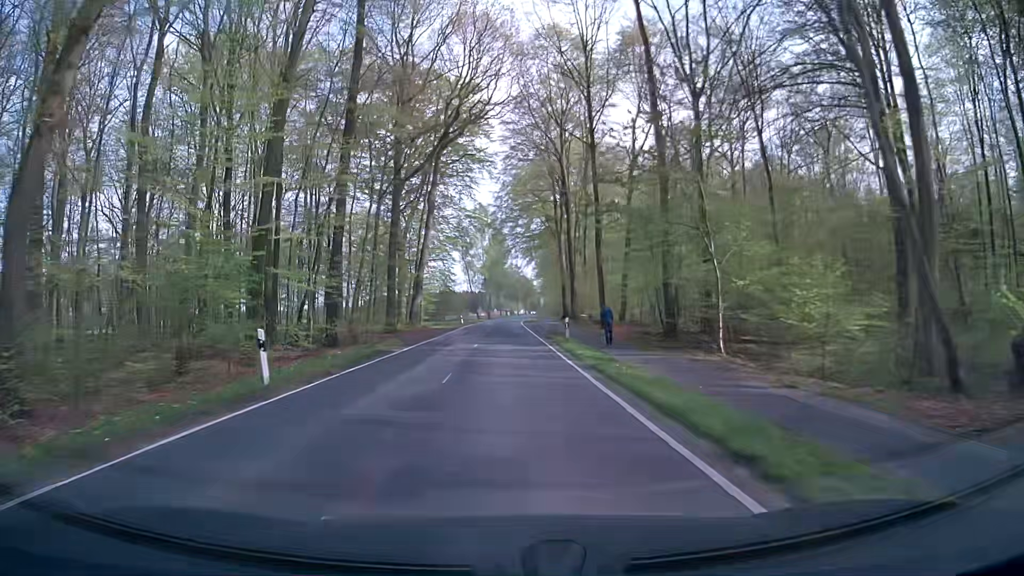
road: secondary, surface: asphalt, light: Day
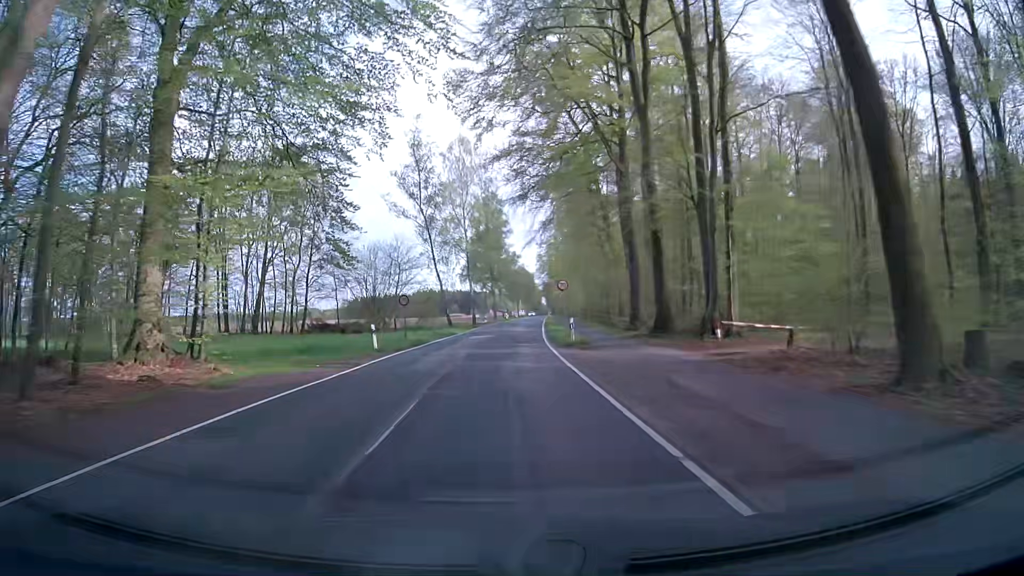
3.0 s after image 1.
(-0.1, +52.6) m; -1°
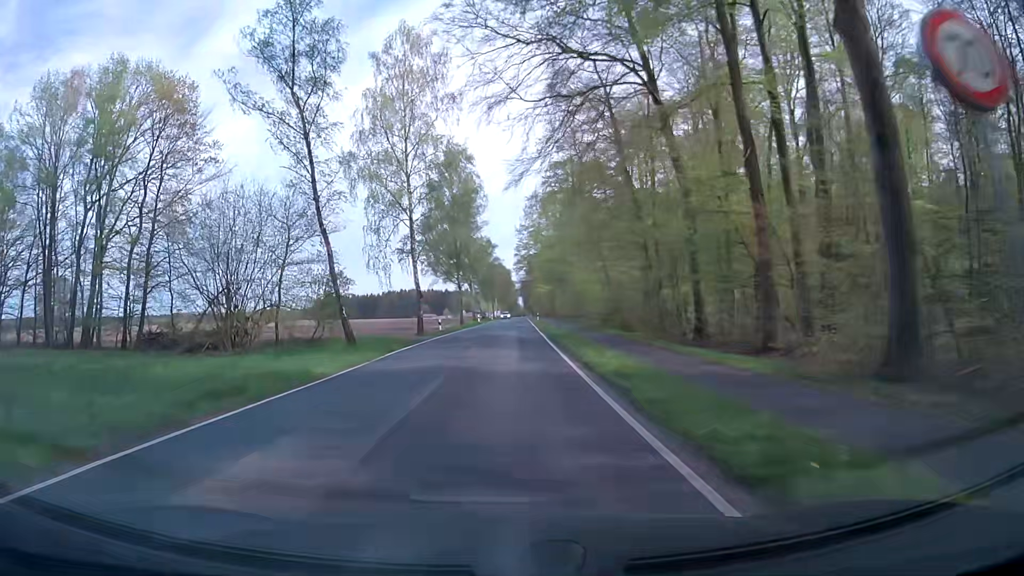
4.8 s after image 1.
(+0.5, +31.6) m; +2°
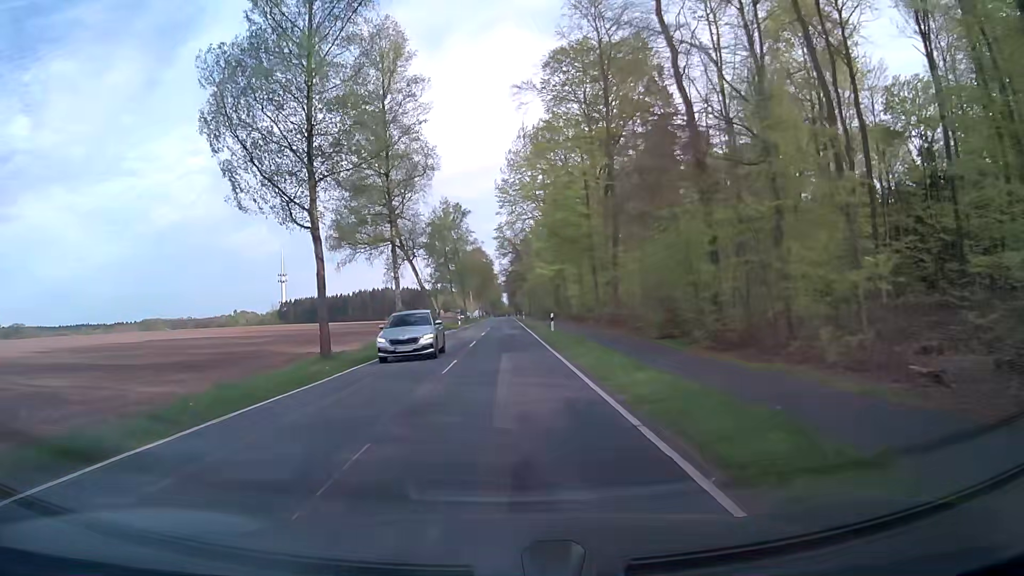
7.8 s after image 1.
(+1.2, +52.8) m; +2°
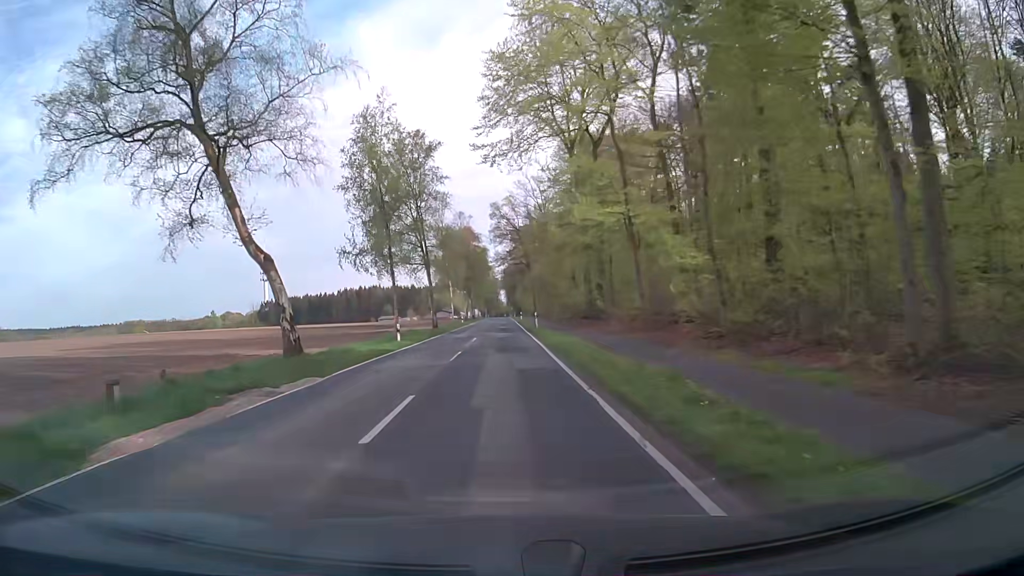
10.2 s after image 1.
(+0.2, +42.5) m; 0°
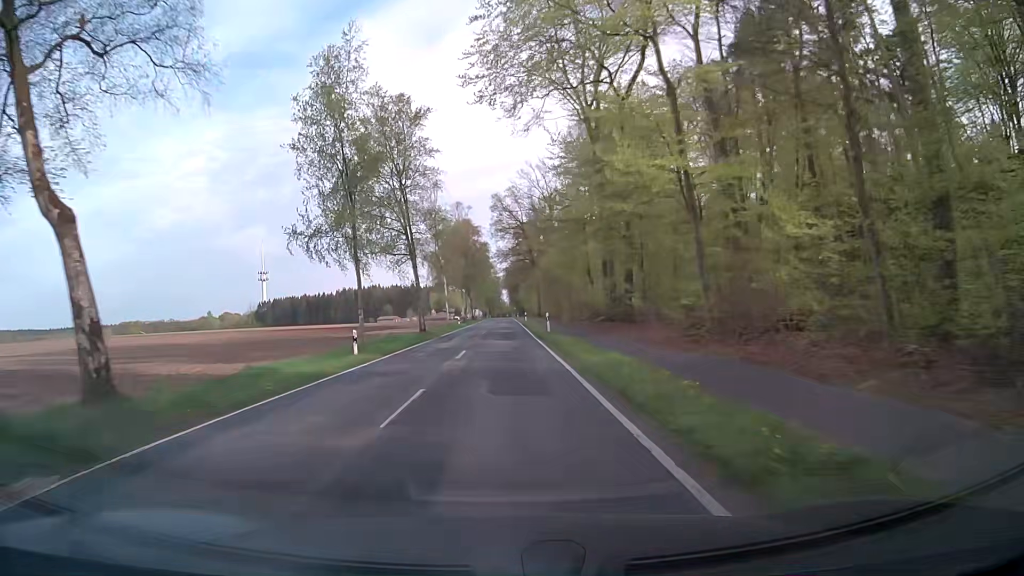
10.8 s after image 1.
(0.0, +10.6) m; 0°
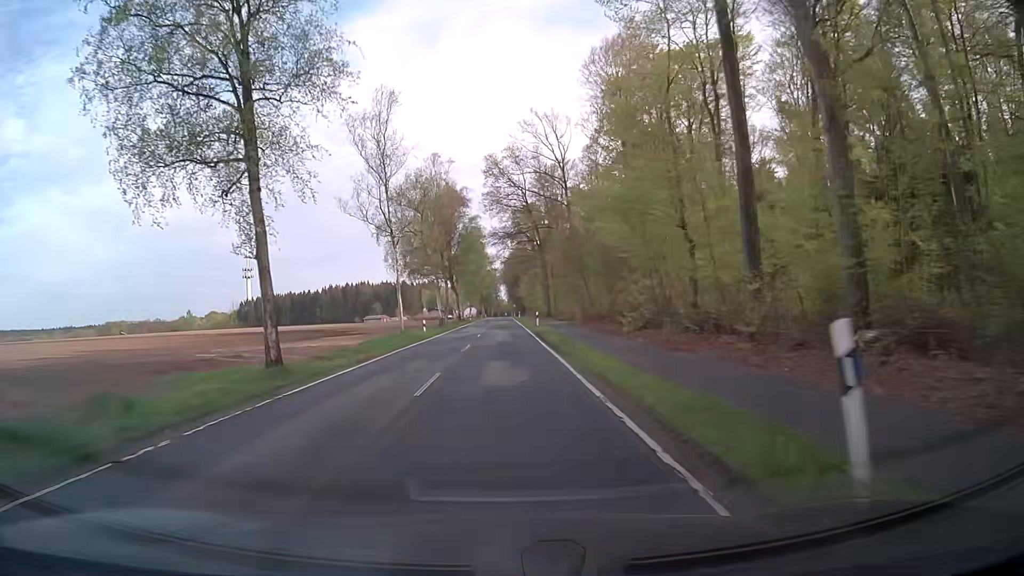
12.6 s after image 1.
(+0.2, +32.0) m; 0°
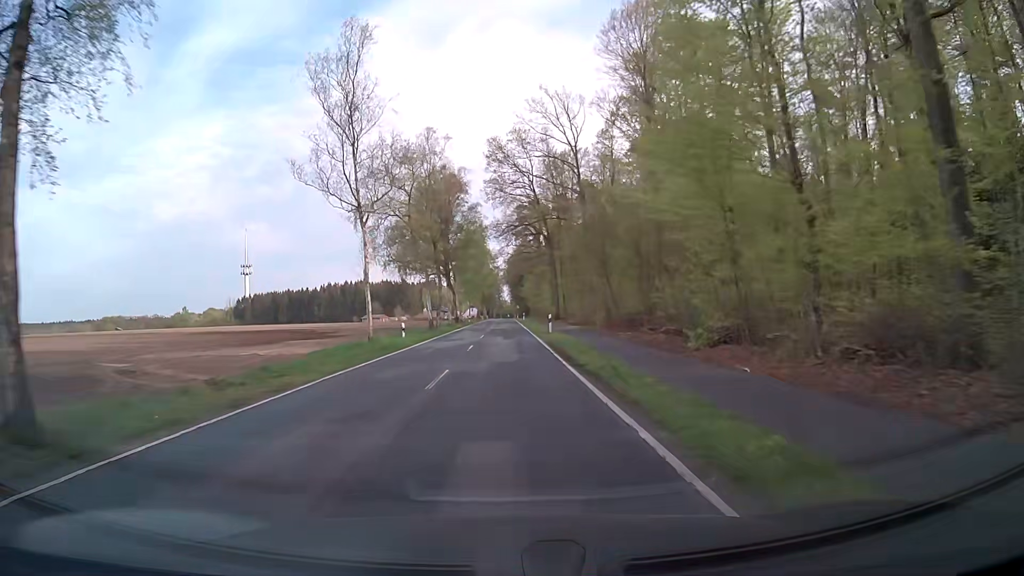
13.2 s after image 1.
(0.0, +10.7) m; -1°
(0, +10) (0, +20) (0, +30) (0, +40) (+1, +50) (+1, +60) (+1, +70) (+1, +80) (+1, +90) (+1, +100) m
